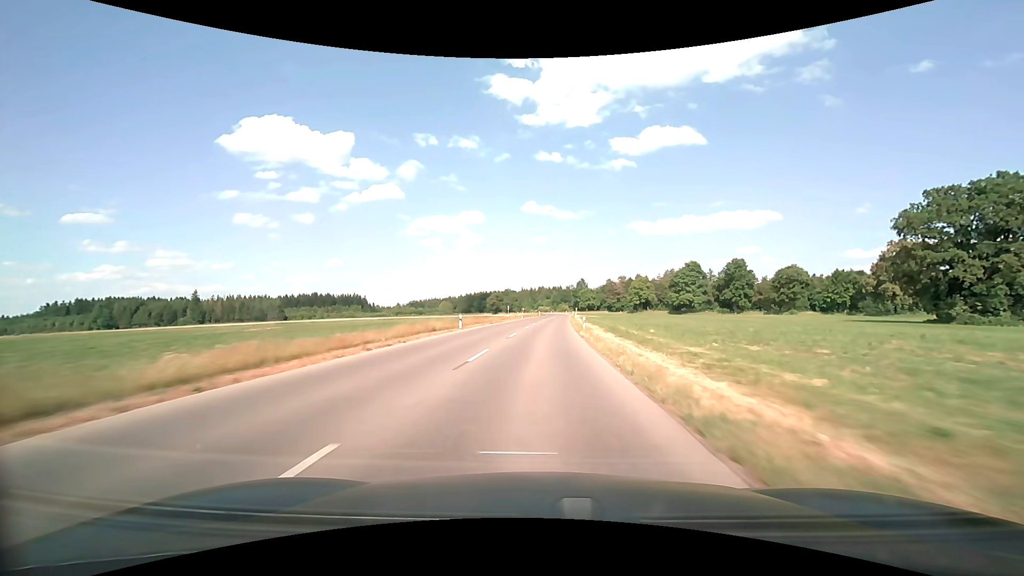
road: tertiary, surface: asphalt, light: Day
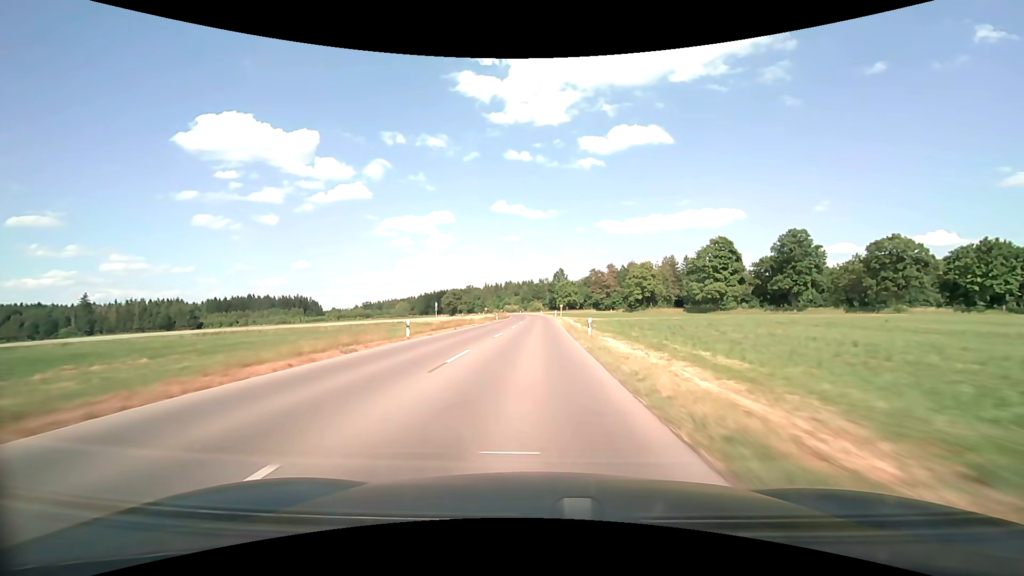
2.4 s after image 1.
(+2.7, +60.9) m; +4°
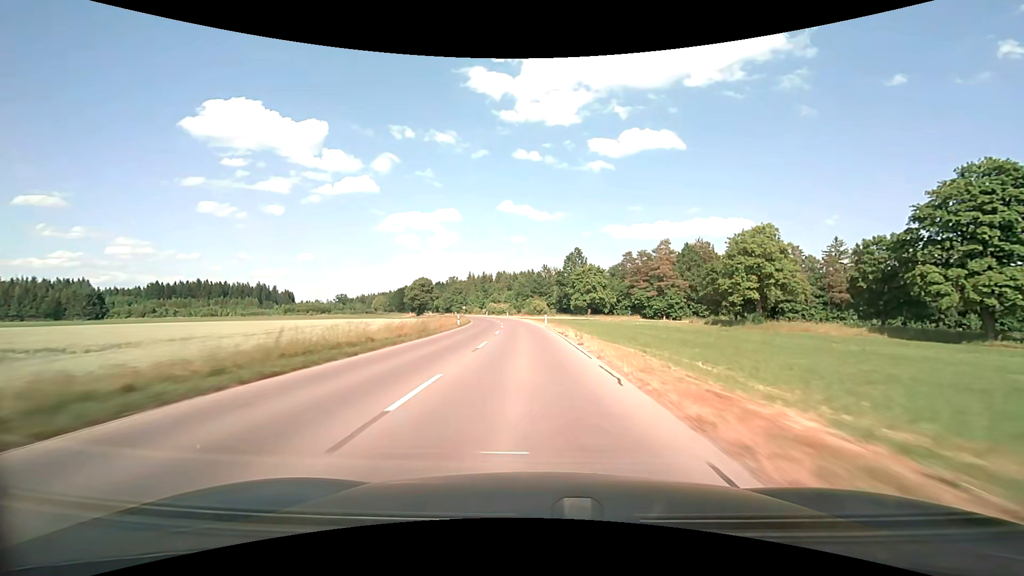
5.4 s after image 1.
(+0.3, +77.5) m; 0°
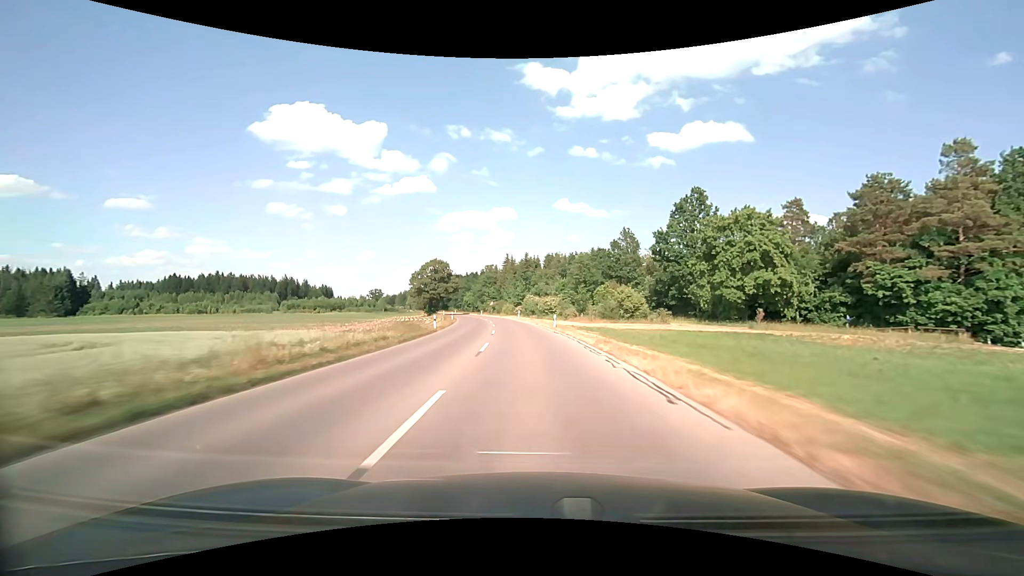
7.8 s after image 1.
(-3.0, +62.4) m; -6°
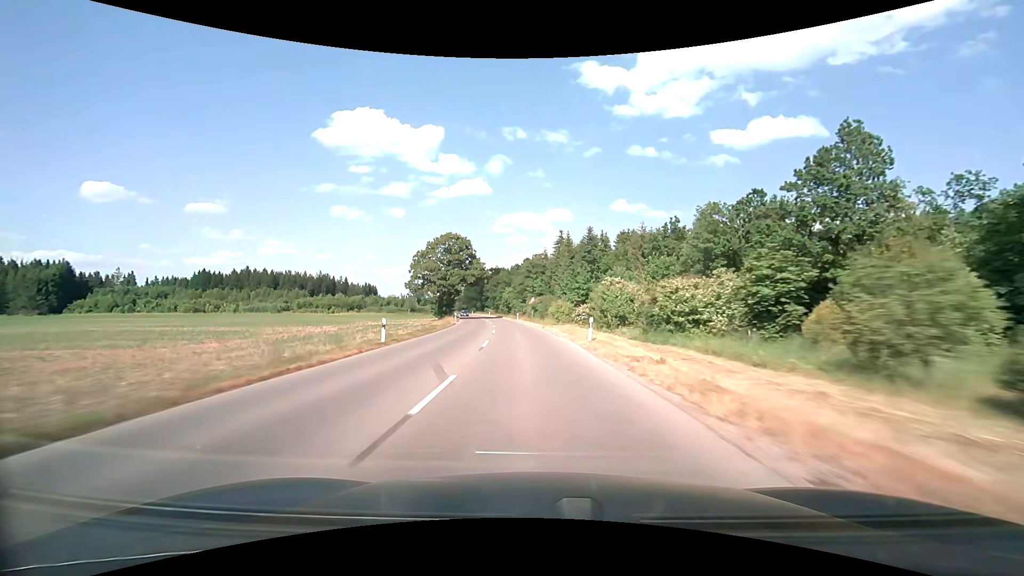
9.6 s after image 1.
(-2.4, +46.0) m; -6°
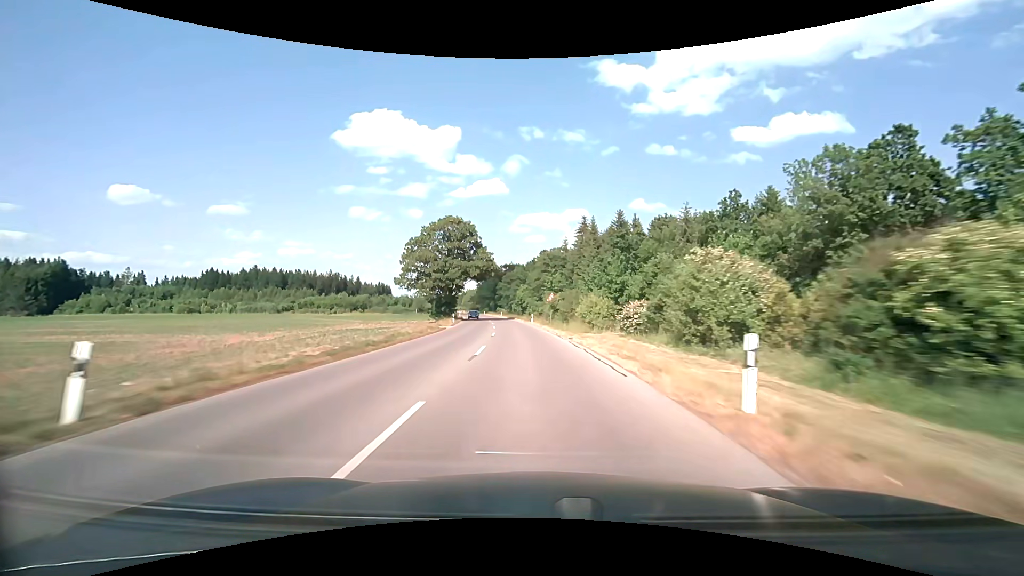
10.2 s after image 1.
(-0.3, +15.2) m; -2°
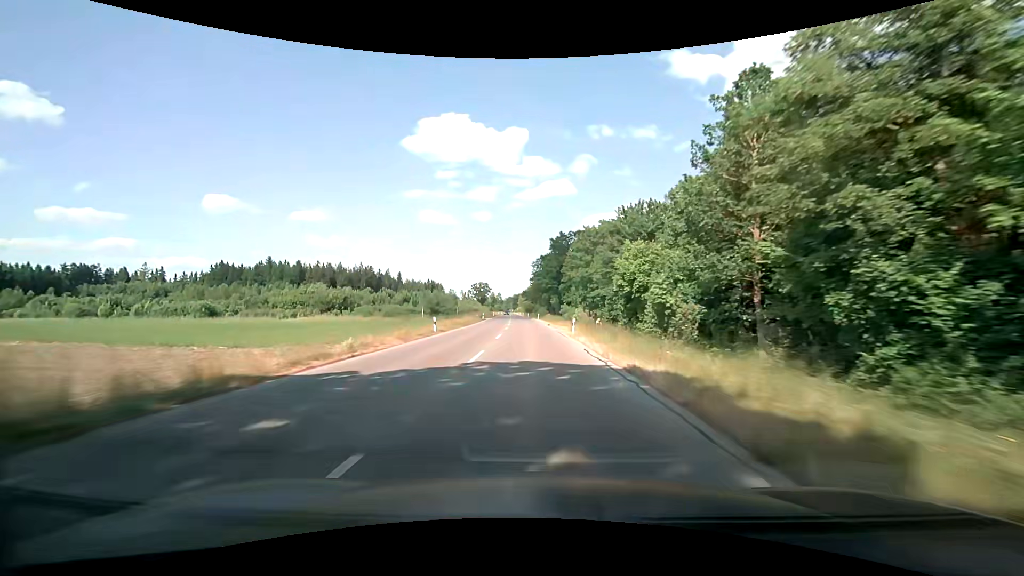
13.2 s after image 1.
(-5.6, +74.7) m; -9°
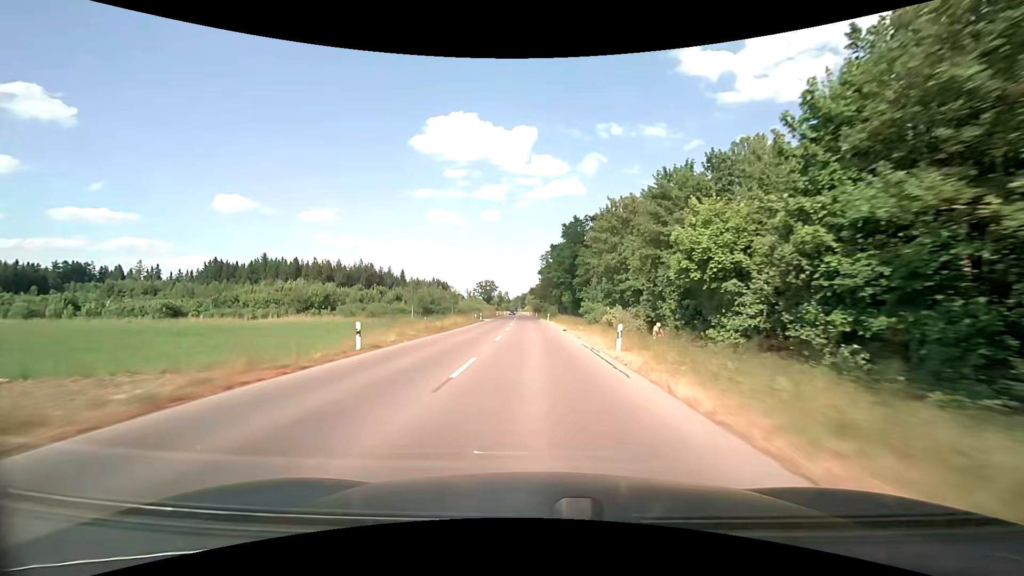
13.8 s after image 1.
(+0.1, +14.8) m; 0°
(0, +10) (0, +20) (0, +30) (-1, +40) (-1, +50) (-1, +60) (-1, +70) (-2, +80) (-2, +90) (-3, +100) m
